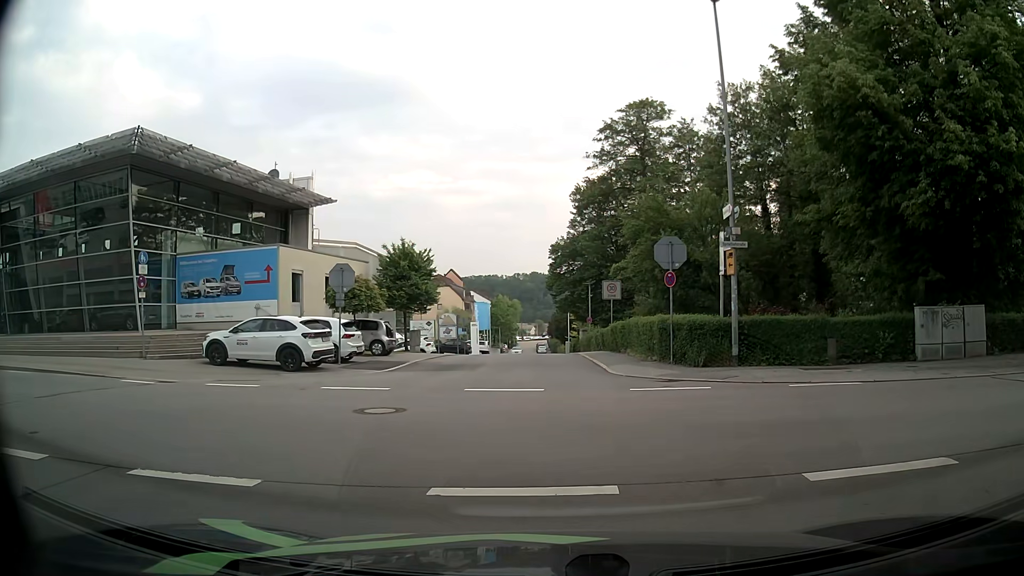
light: Day
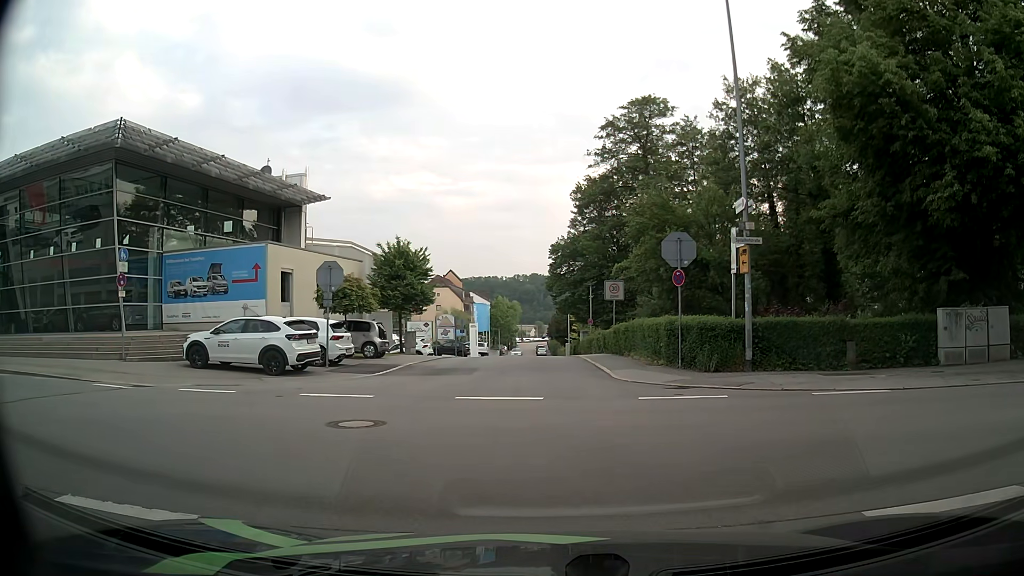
(0.0, +1.2) m; 0°
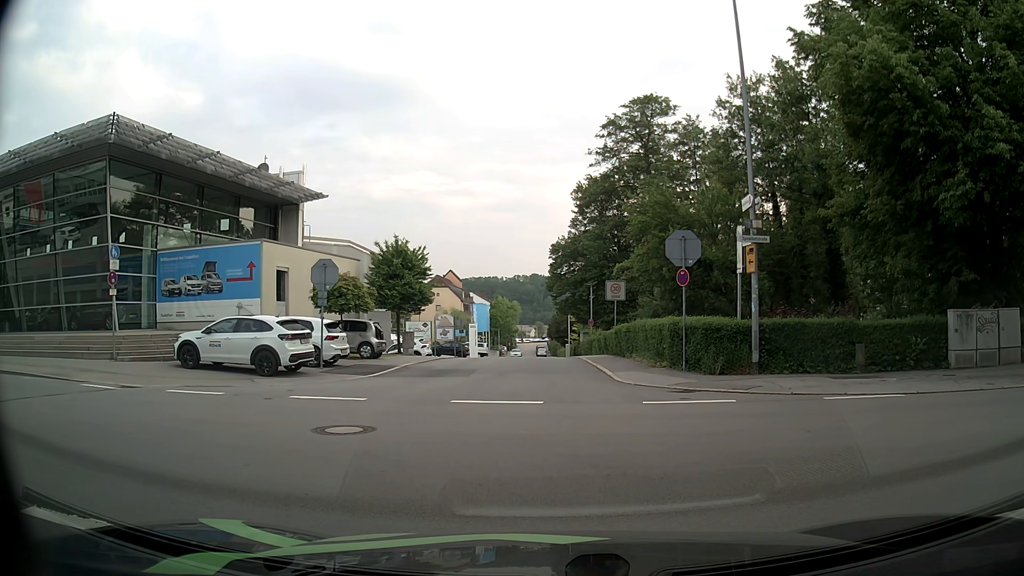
(0.0, +0.6) m; 0°
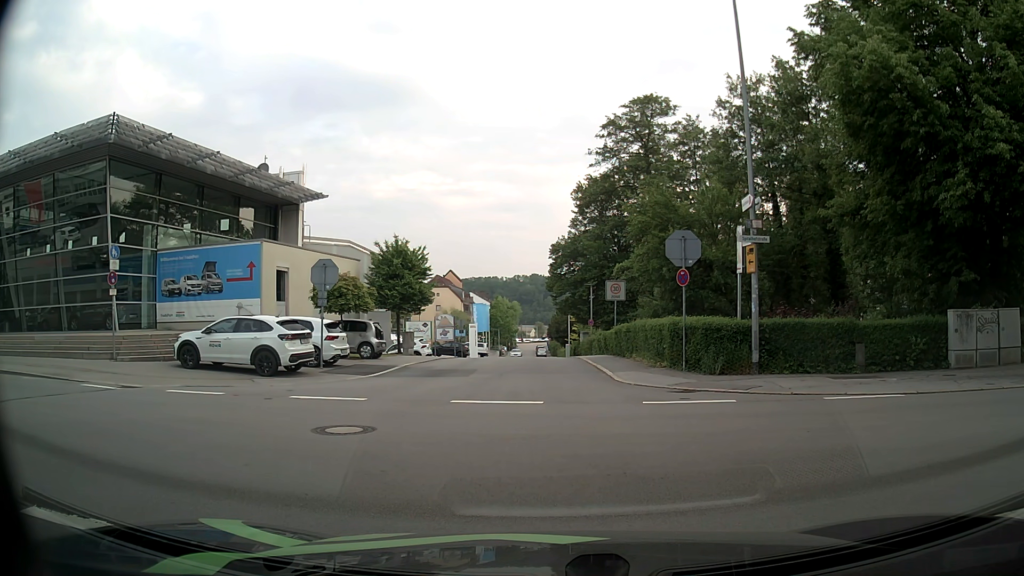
(0.0, 0.0) m; 0°
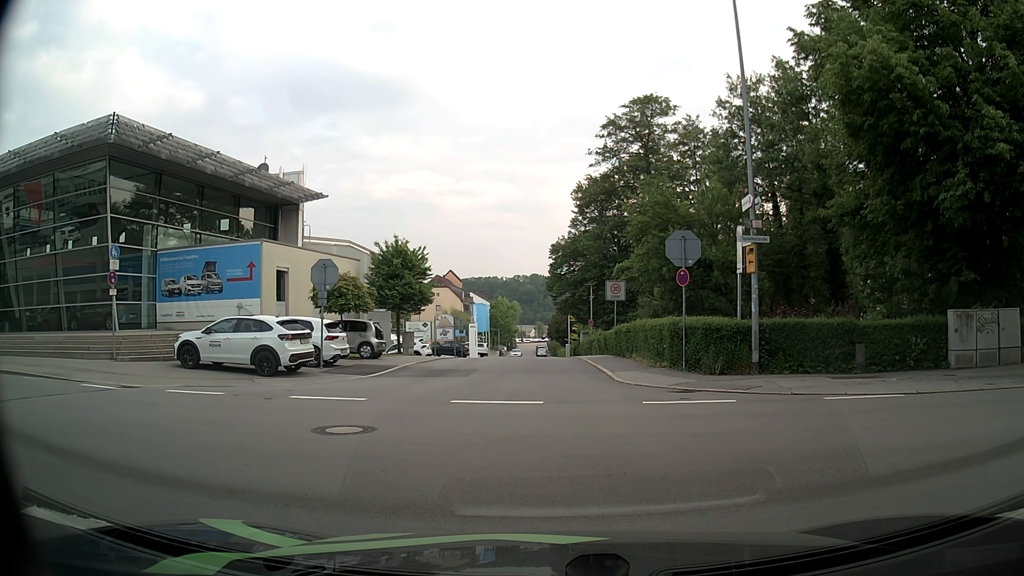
(0.0, 0.0) m; 0°
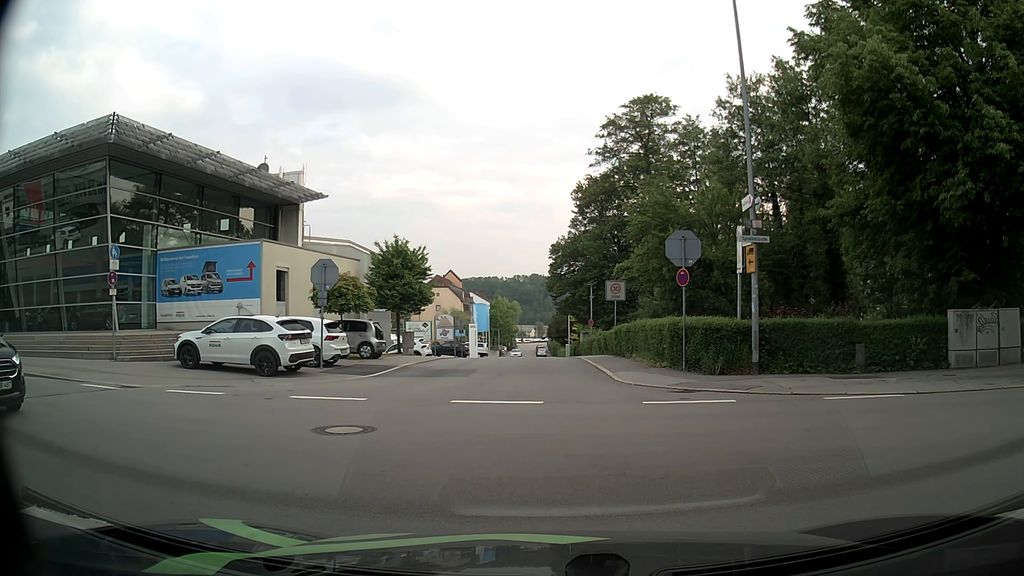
(0.0, 0.0) m; 0°
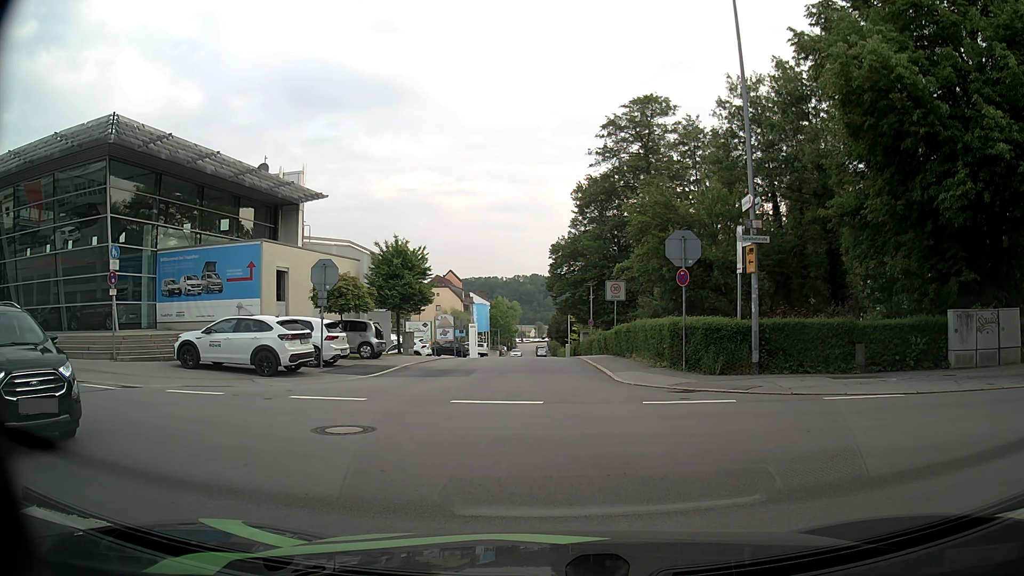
(0.0, 0.0) m; 0°
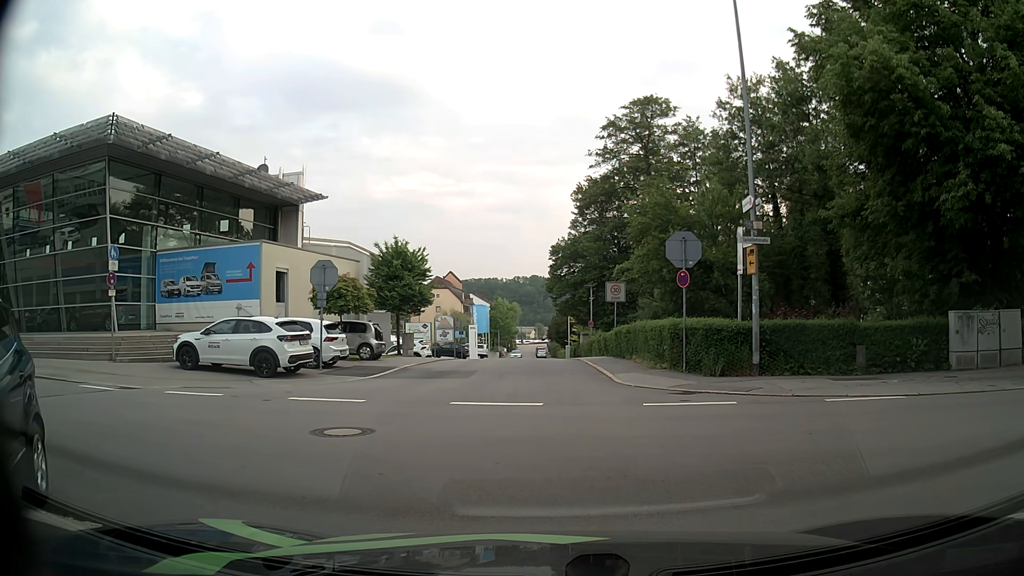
(0.0, 0.0) m; 0°
(-3, +9) (-12, +13) (-22, +15) (-32, +17) (-42, +19) (-51, +20) (-61, +22) (-71, +23) (-81, +25) (-91, +27) m
